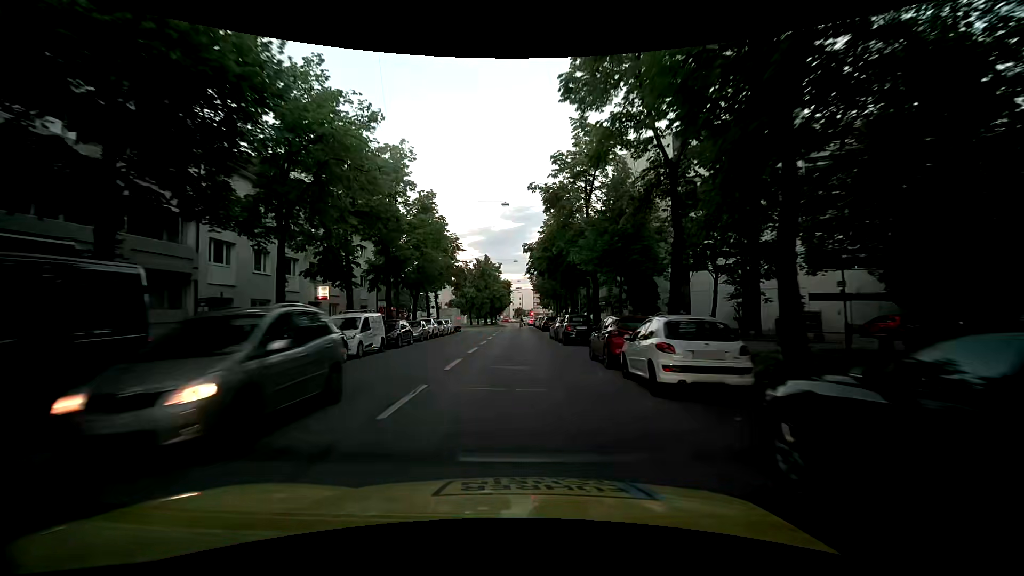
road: secondary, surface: asphalt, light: Day
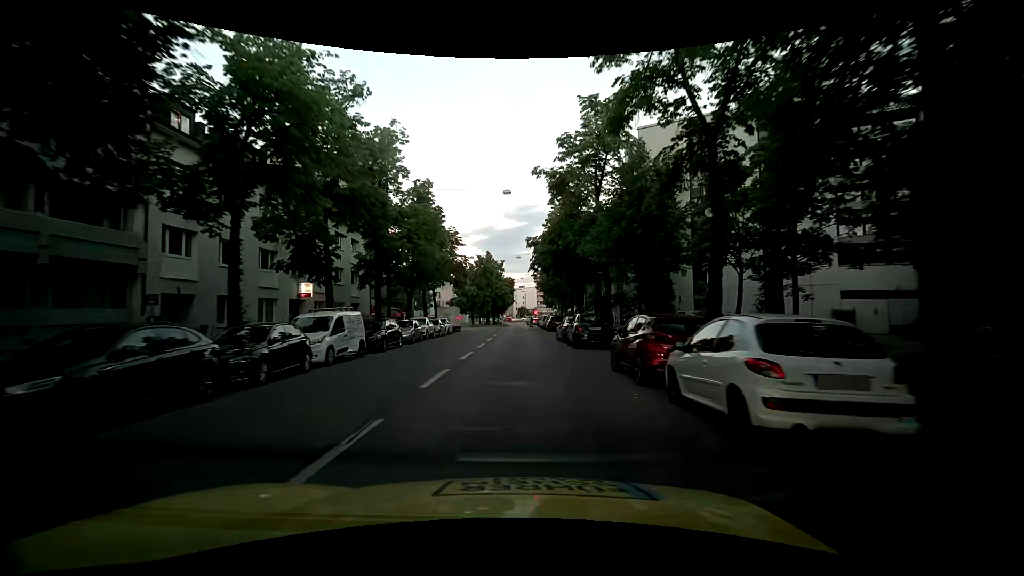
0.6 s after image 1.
(0.0, +3.4) m; -1°
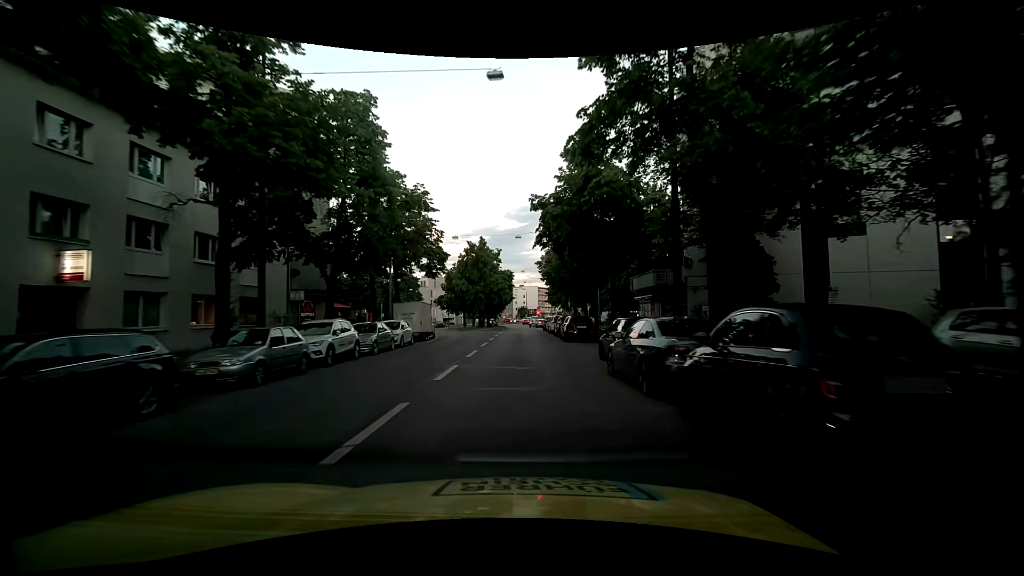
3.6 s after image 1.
(+0.2, +16.9) m; 0°
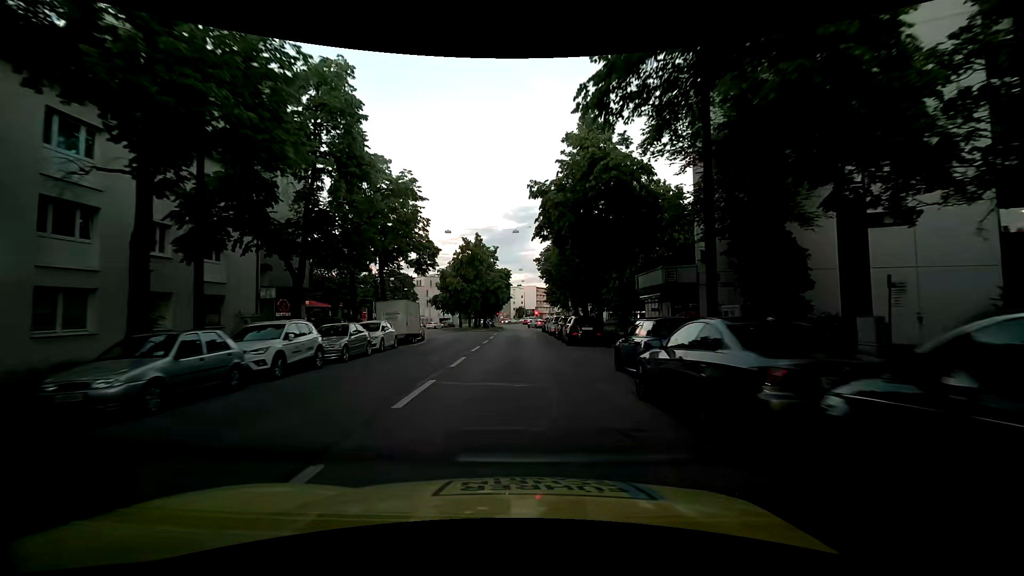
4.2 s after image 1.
(0.0, +3.3) m; +2°
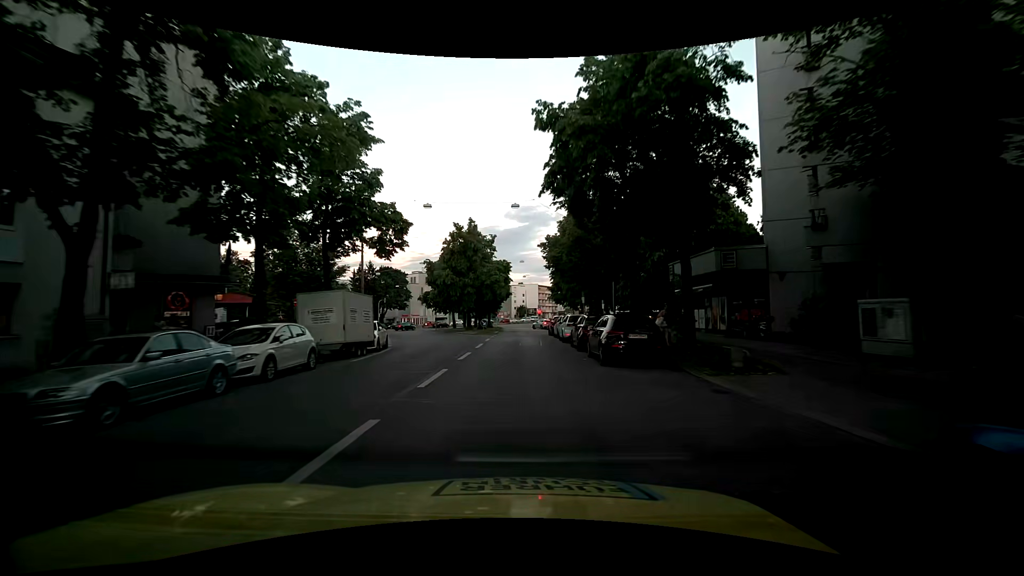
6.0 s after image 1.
(0.0, +10.2) m; -1°
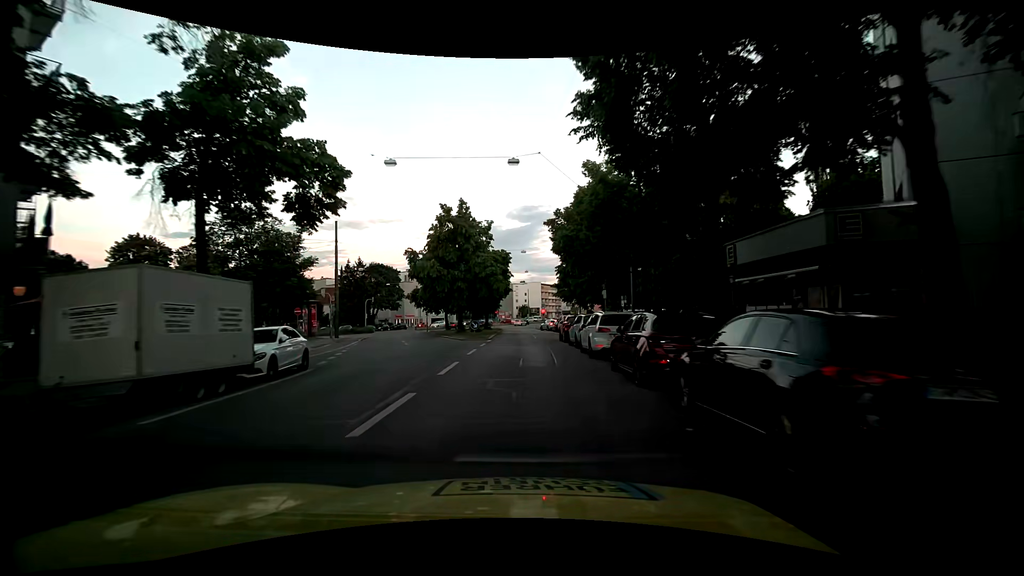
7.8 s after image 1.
(+0.1, +9.8) m; -1°
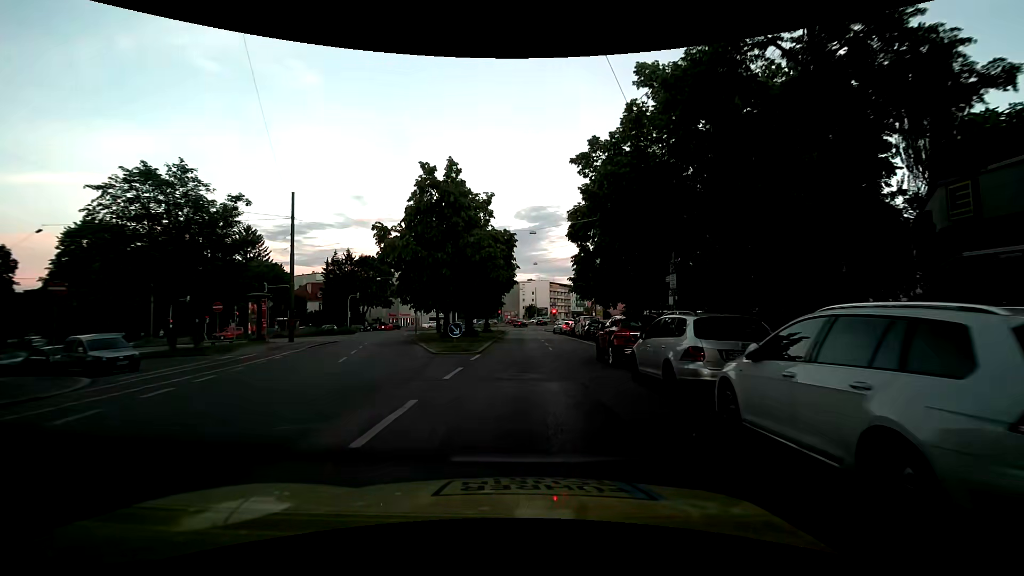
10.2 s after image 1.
(+0.1, +12.7) m; 0°
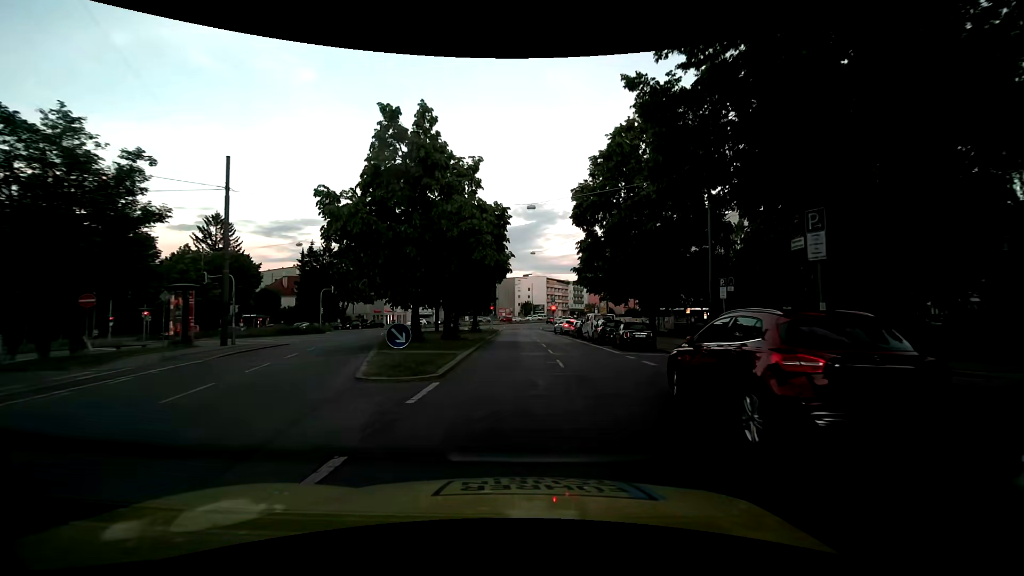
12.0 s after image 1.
(0.0, +9.1) m; +1°
